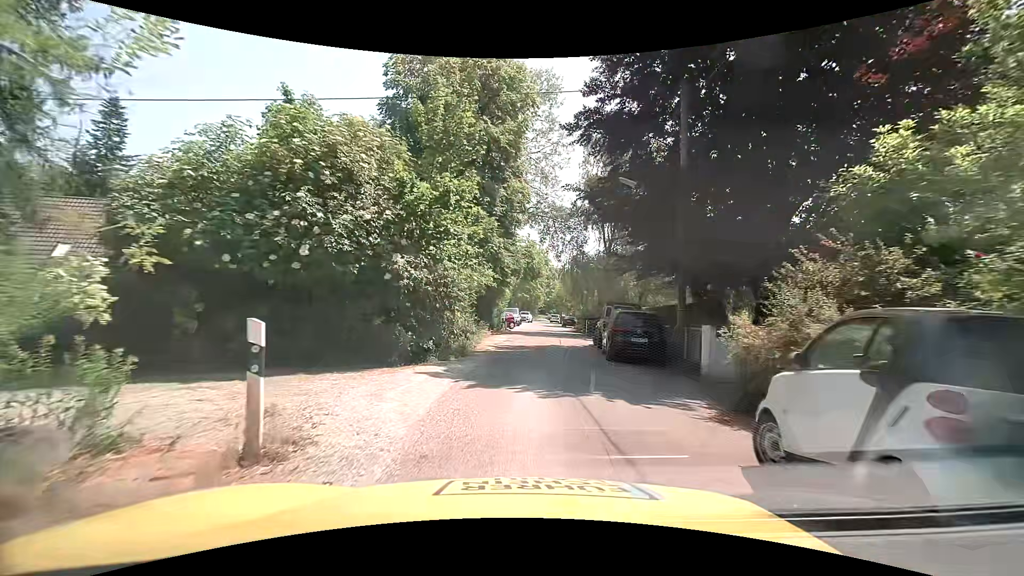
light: Day
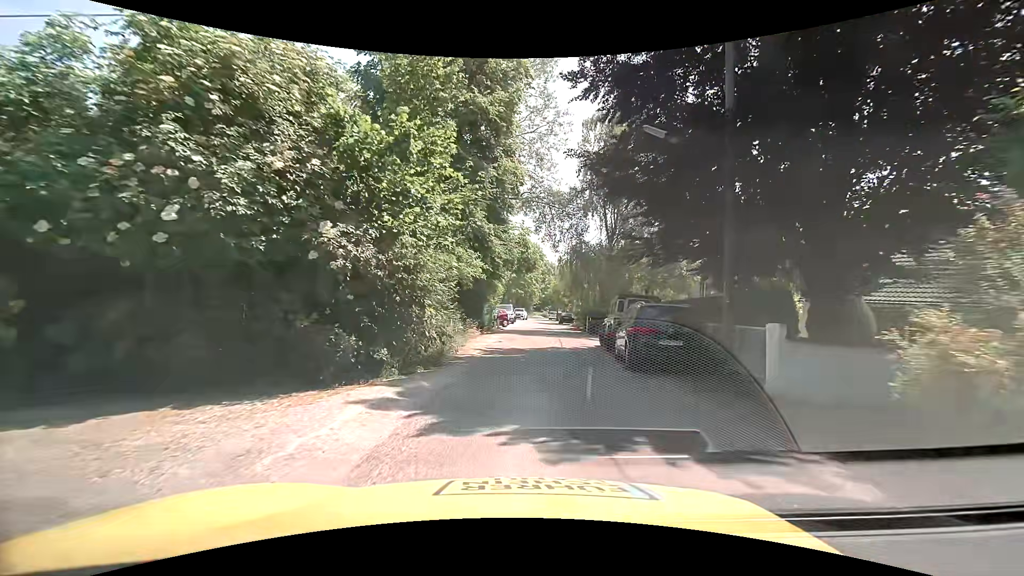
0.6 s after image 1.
(+0.1, +3.8) m; 0°
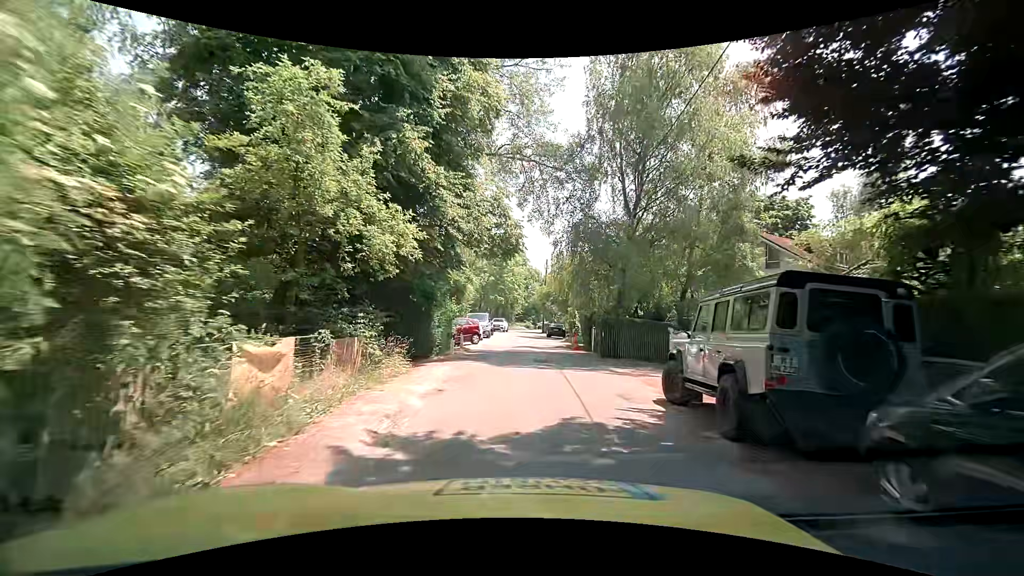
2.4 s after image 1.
(+0.5, +11.8) m; +4°
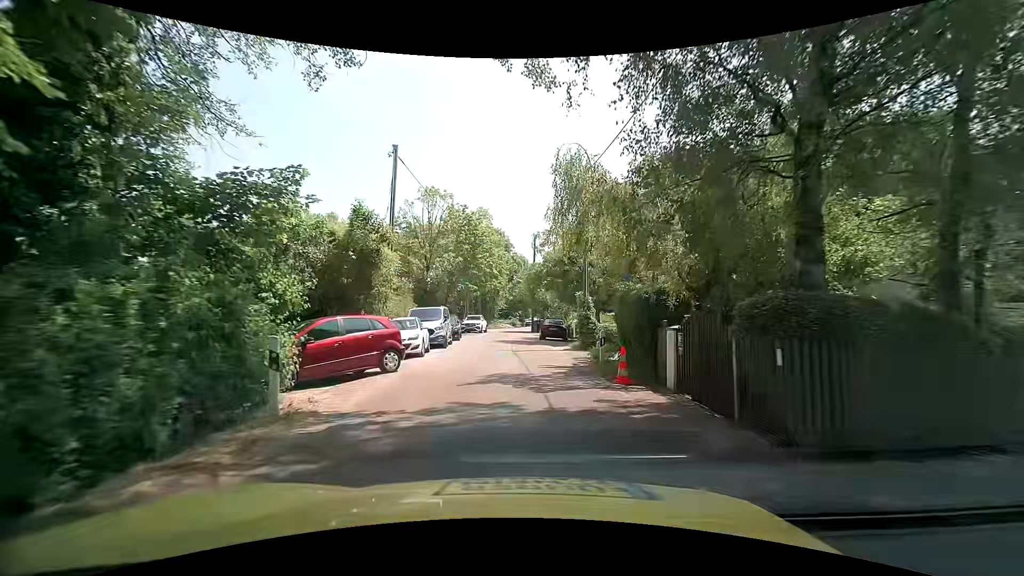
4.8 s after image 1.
(+0.2, +15.9) m; +1°
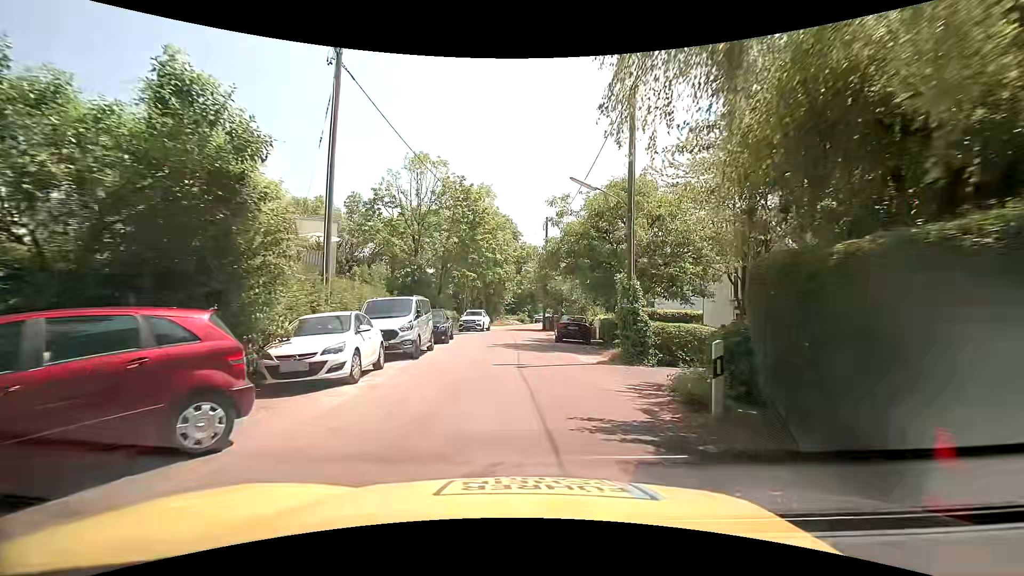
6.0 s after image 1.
(-0.2, +8.0) m; 0°
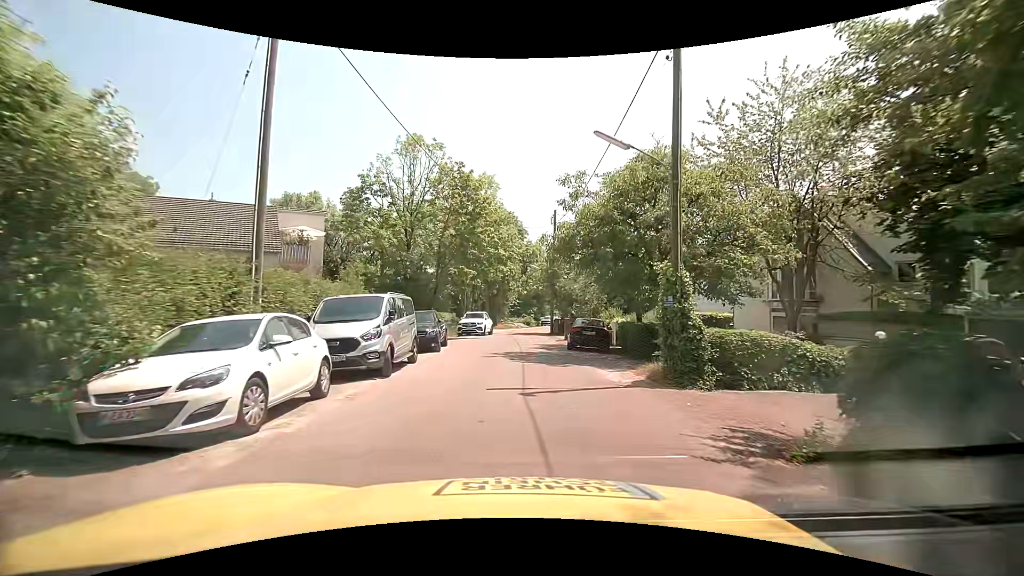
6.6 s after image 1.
(-0.1, +4.0) m; -3°
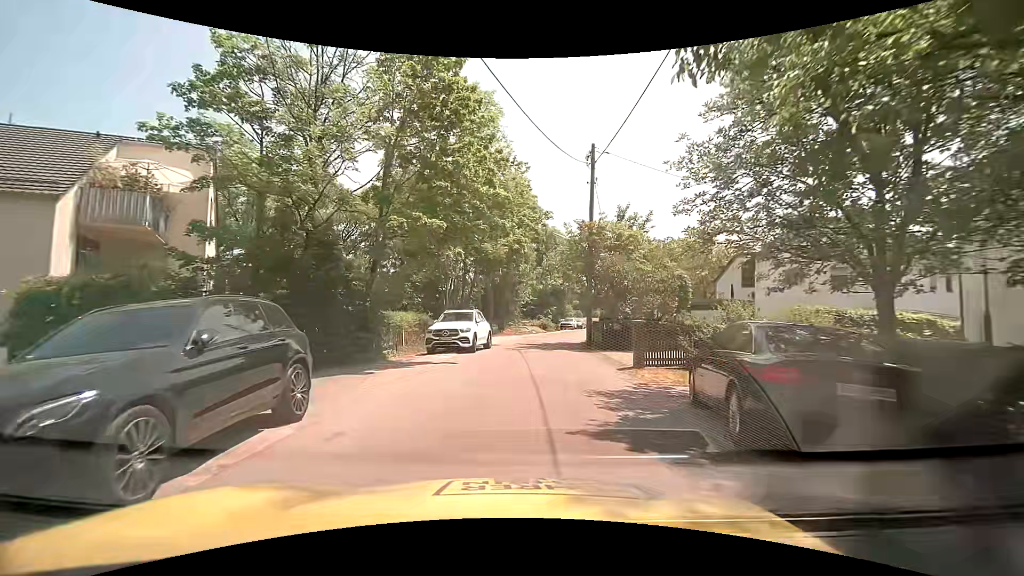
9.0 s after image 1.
(0.0, +15.8) m; 0°
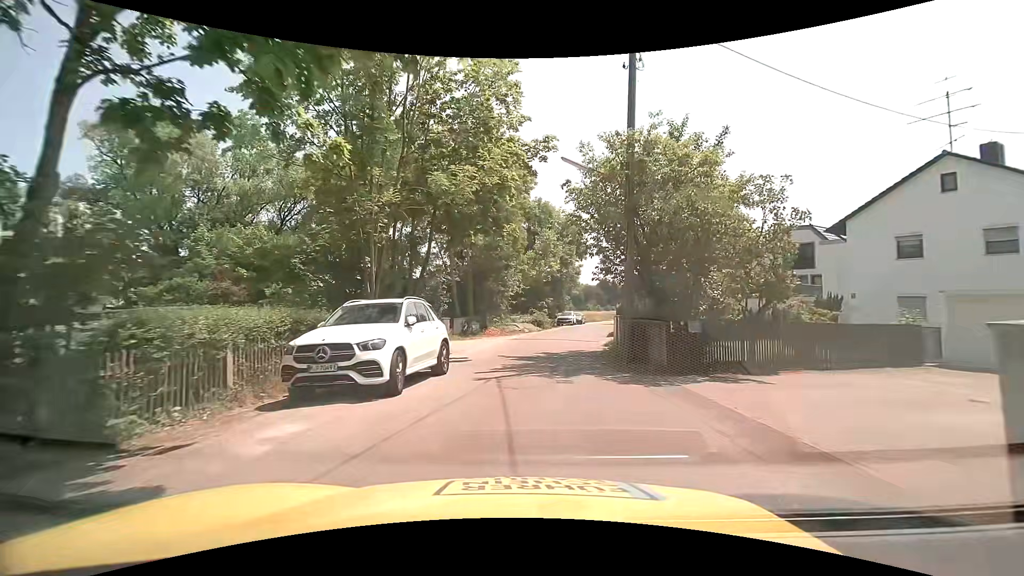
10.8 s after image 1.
(-0.2, +11.2) m; +1°
